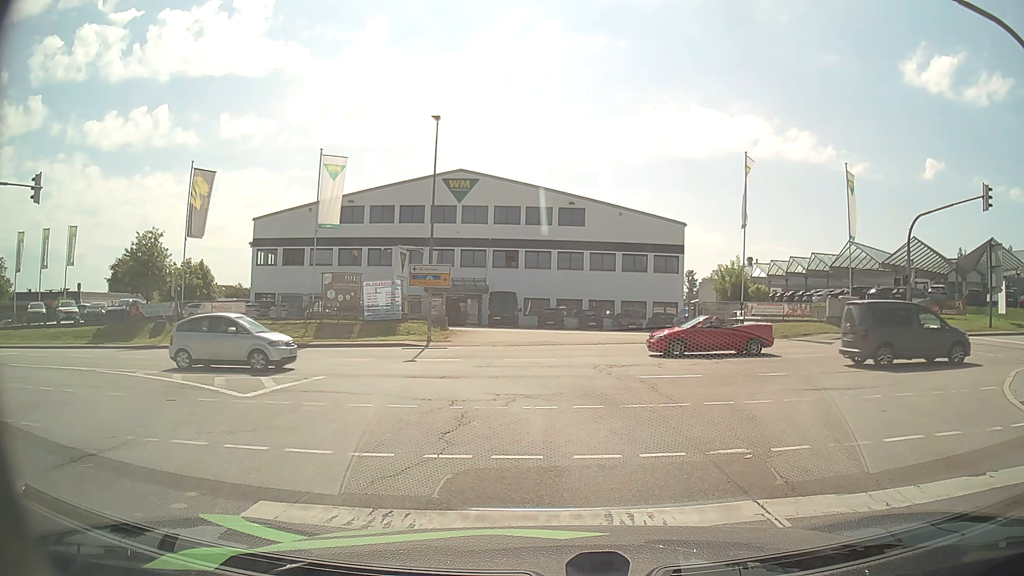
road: secondary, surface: asphalt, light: Day
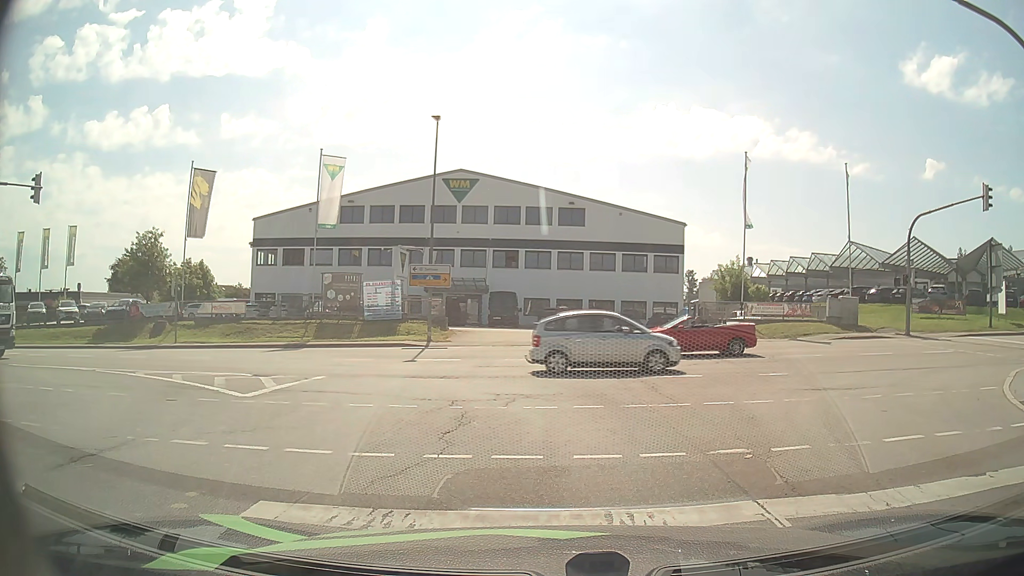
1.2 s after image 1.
(0.0, 0.0) m; 0°
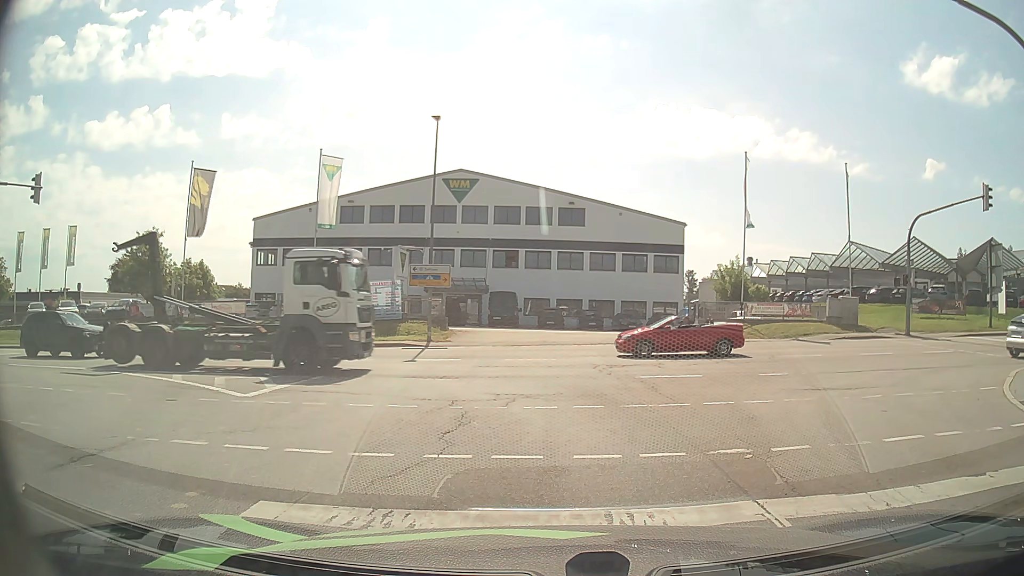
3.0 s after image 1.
(0.0, 0.0) m; 0°
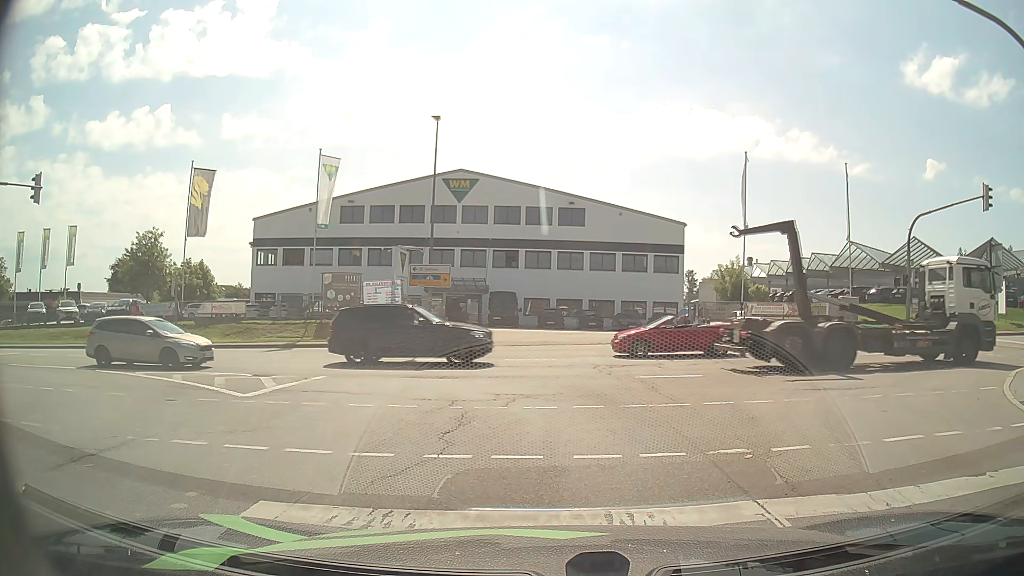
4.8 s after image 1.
(0.0, 0.0) m; 0°
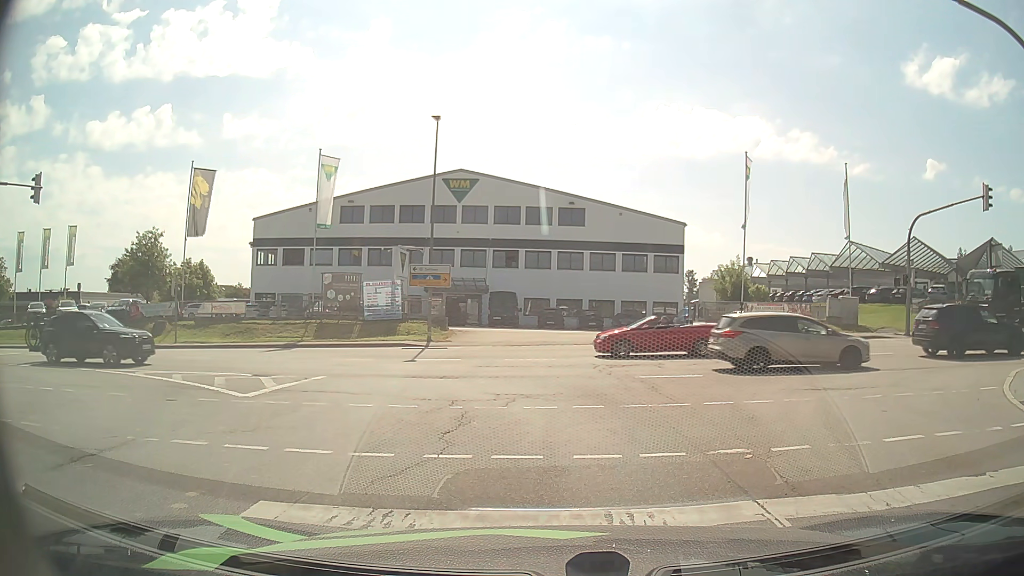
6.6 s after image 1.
(0.0, 0.0) m; 0°
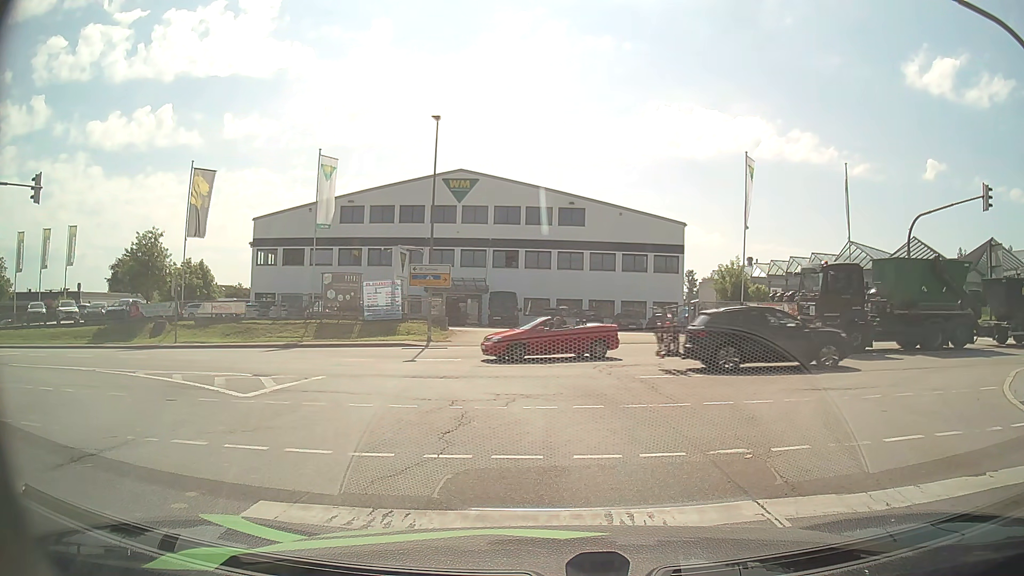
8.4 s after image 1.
(0.0, 0.0) m; 0°
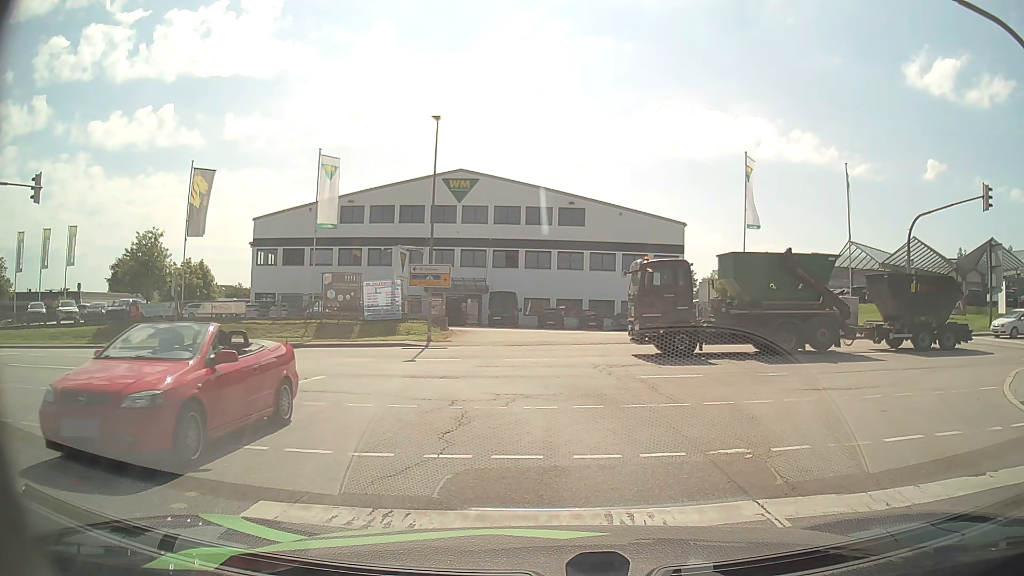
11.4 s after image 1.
(0.0, 0.0) m; 0°
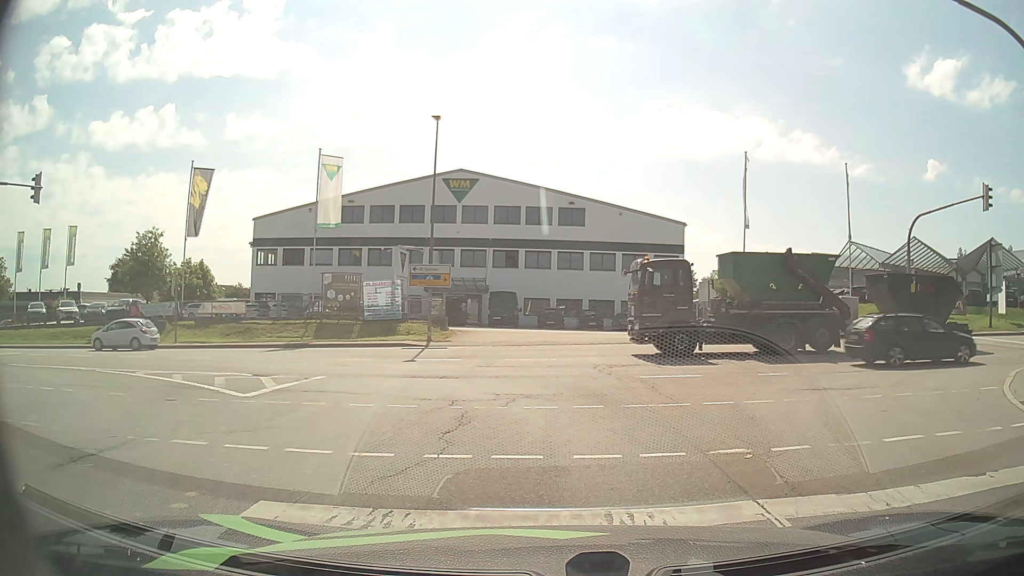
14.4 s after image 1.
(0.0, 0.0) m; 0°
(0, +10) (-4, +19) (-12, +26) (-21, +28) (-31, +29) (-41, +29) (-51, +29) (-61, +29) (-71, +29) (-81, +28) m
